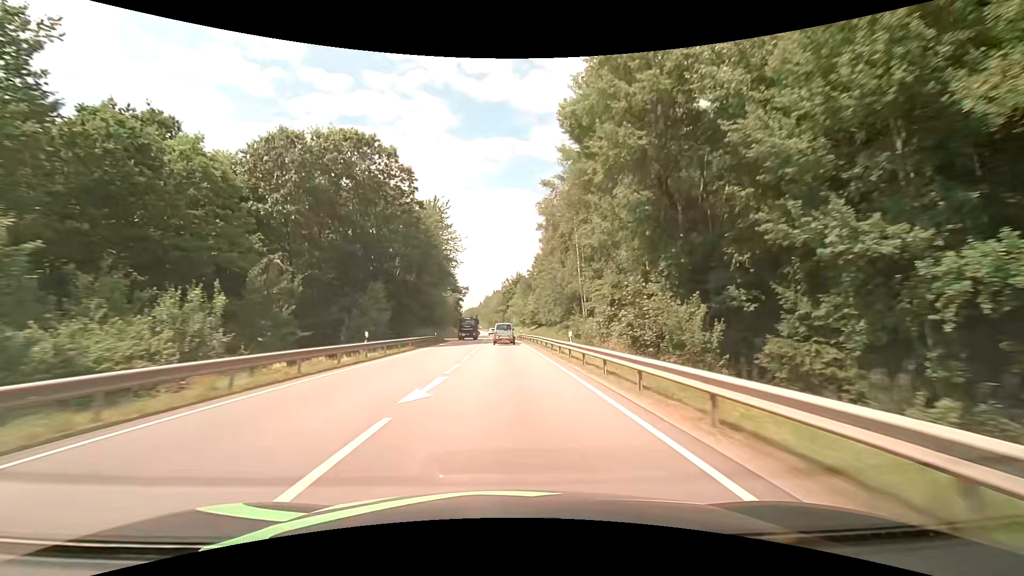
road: primary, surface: asphalt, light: Day
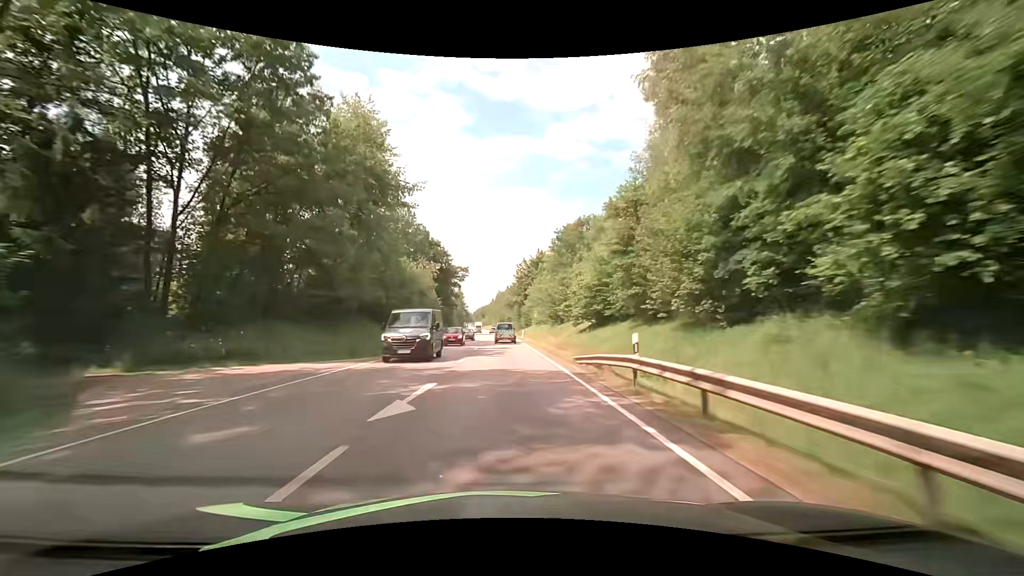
(-0.6, +55.9) m; -1°
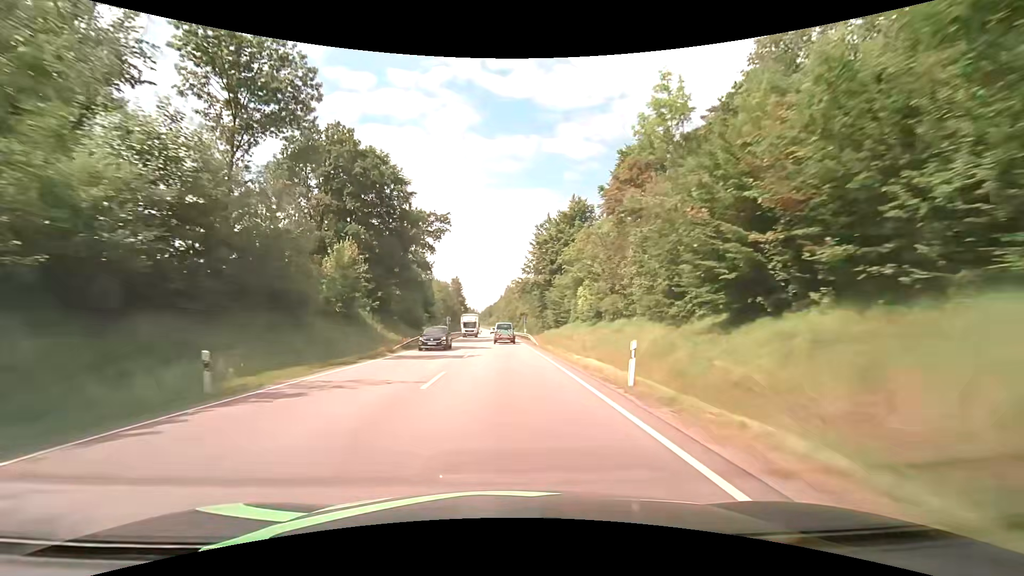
(-0.7, +57.0) m; -1°
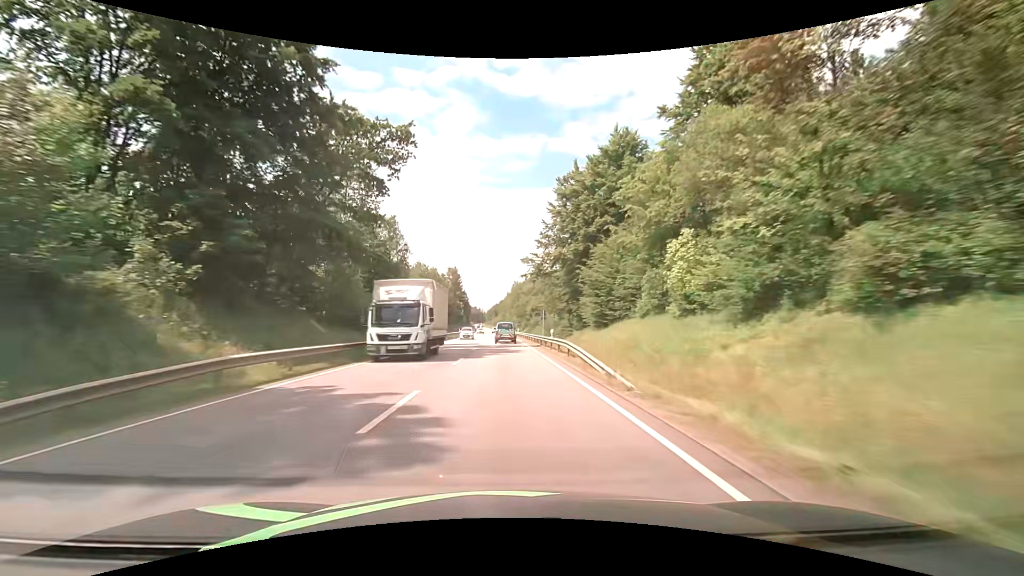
(-0.2, +28.8) m; -1°
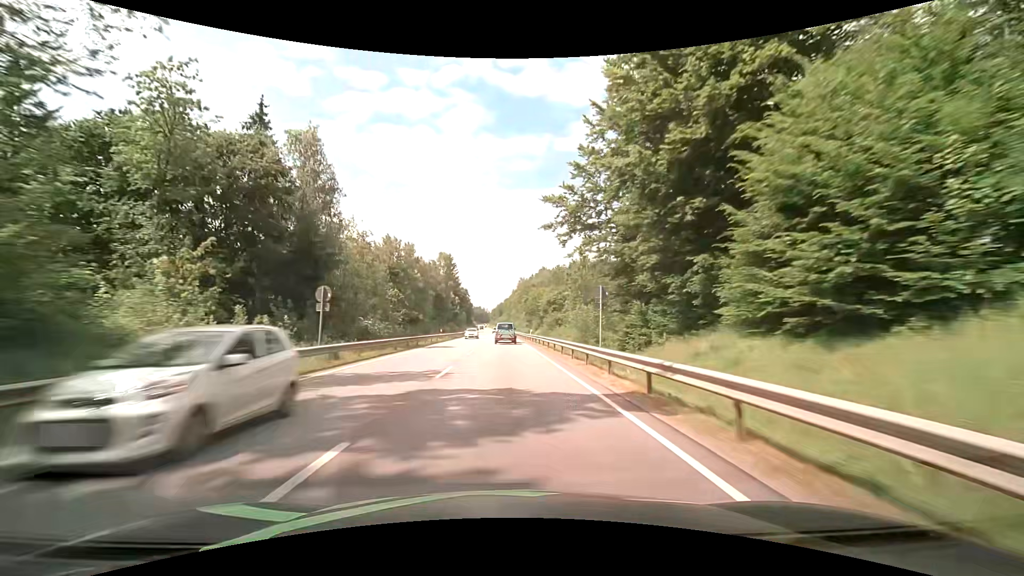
(-0.2, +28.8) m; -1°
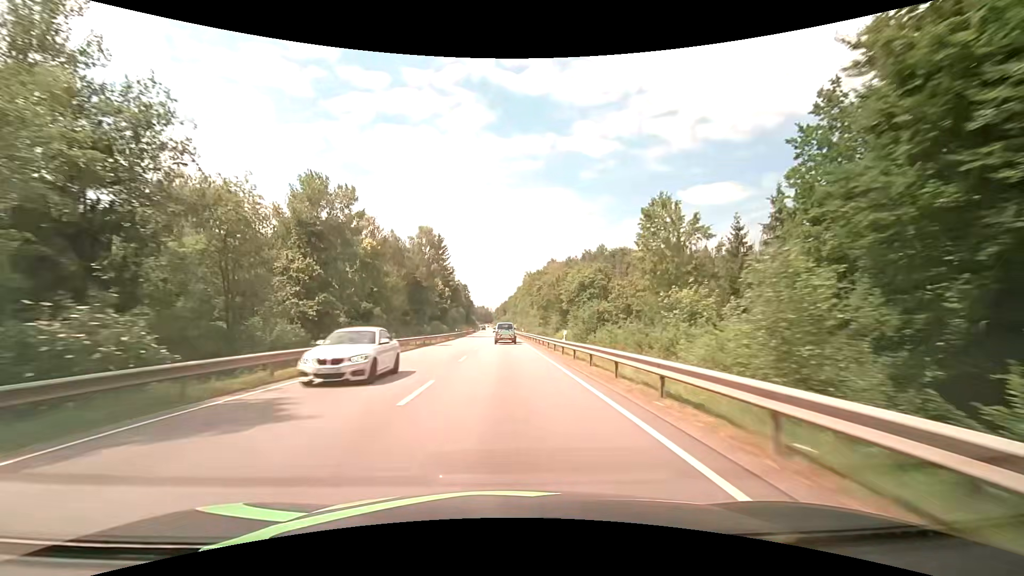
(0.0, +28.8) m; 0°
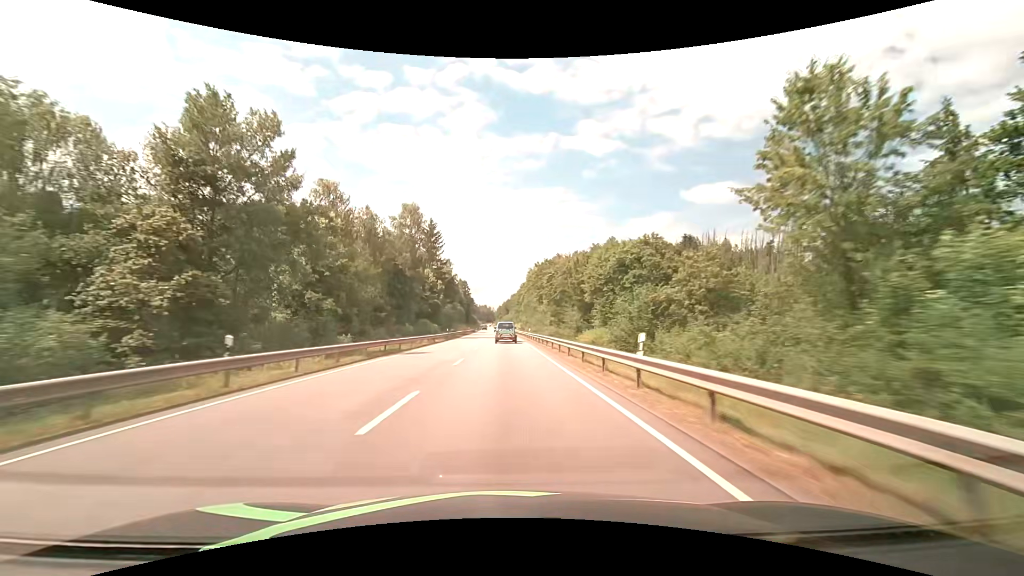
(0.0, +14.4) m; 0°
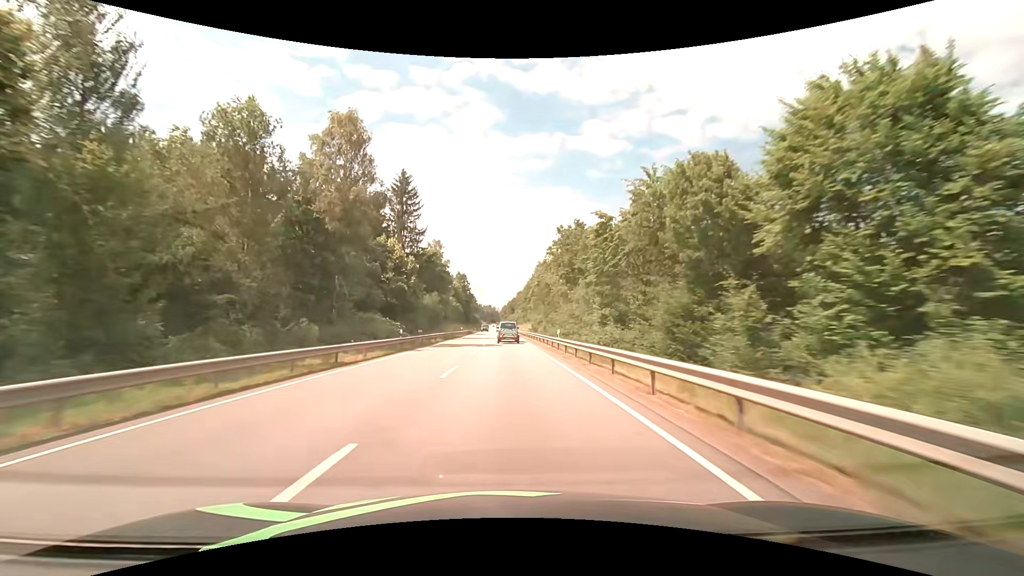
(-0.2, +28.8) m; -1°
(0, +10) (0, +20) (0, +30) (0, +40) (0, +50) (0, +60) (0, +70) (0, +80) (0, +90) (0, +100) m
